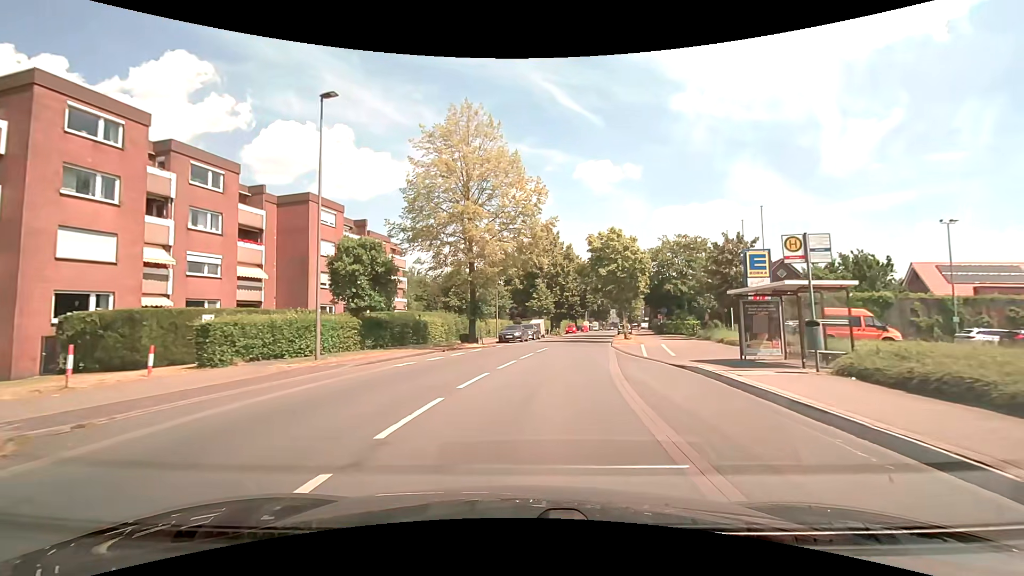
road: secondary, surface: asphalt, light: Day
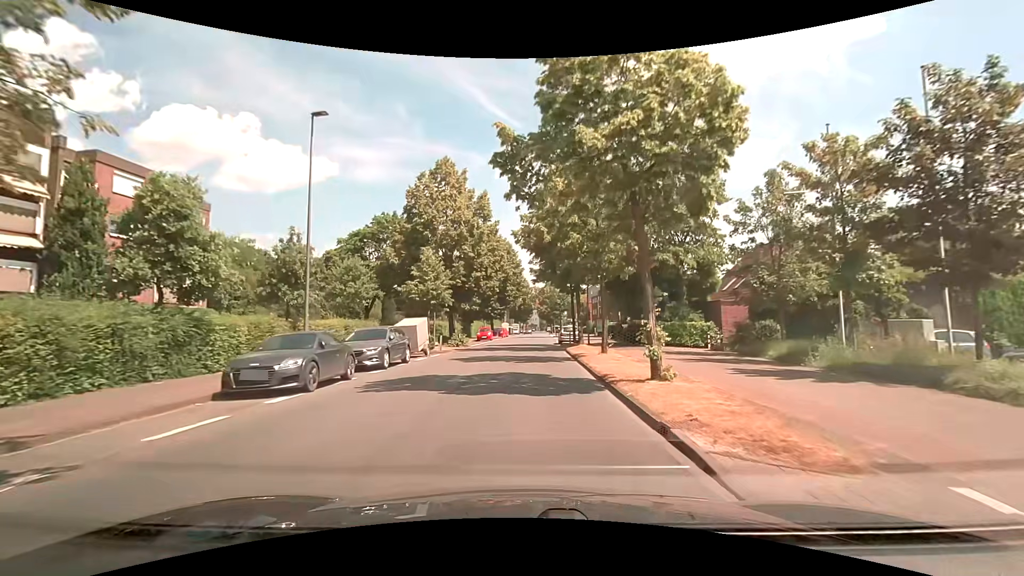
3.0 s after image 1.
(+2.6, +26.2) m; +10°
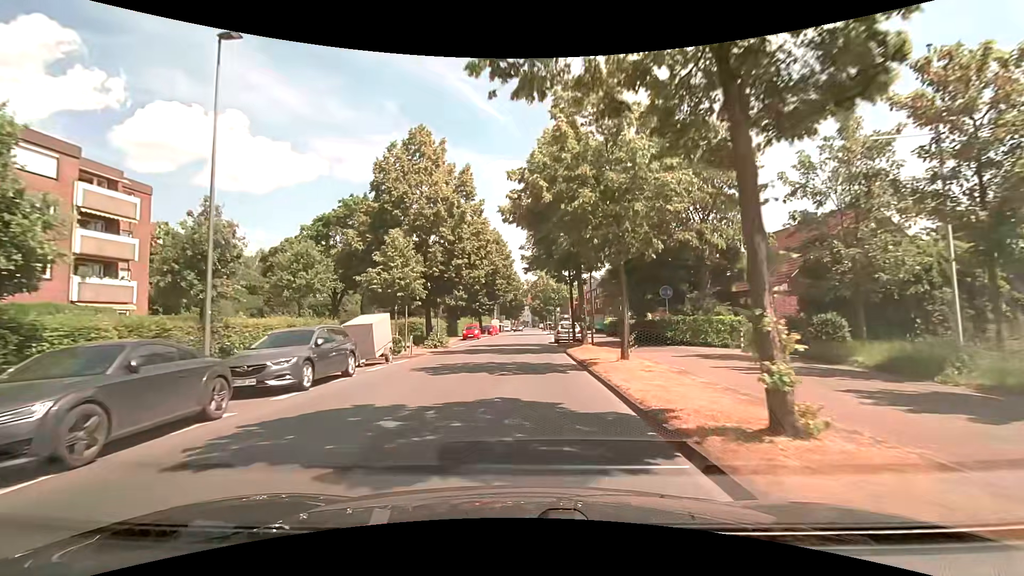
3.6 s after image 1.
(0.0, +5.6) m; 0°
(0, +10) (0, +20) (0, +30) (+1, +40) (+1, +50) (+1, +60) (+2, +70) (+2, +80) (+2, +90) (+2, +100) m
